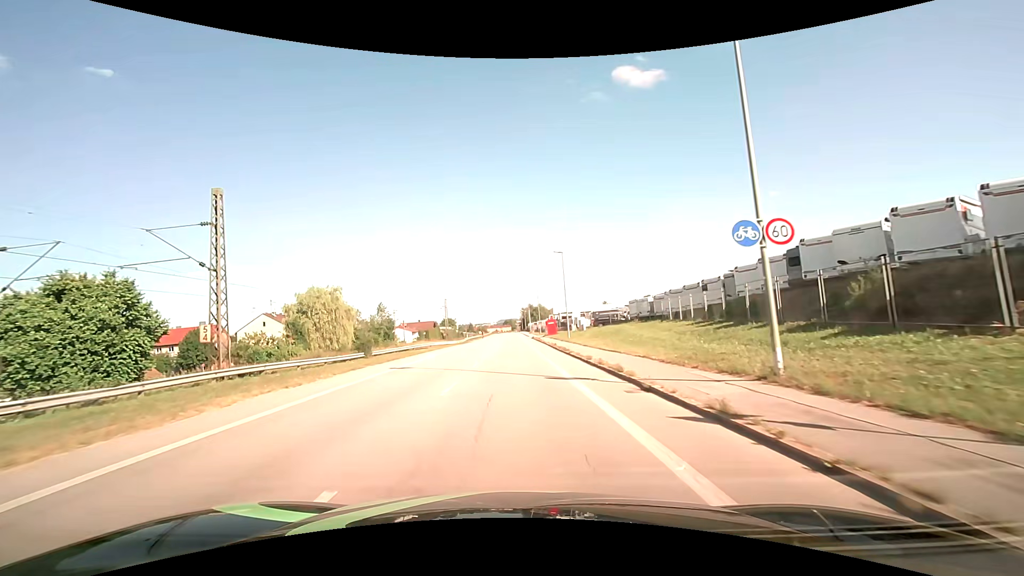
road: unclassified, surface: asphalt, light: Day
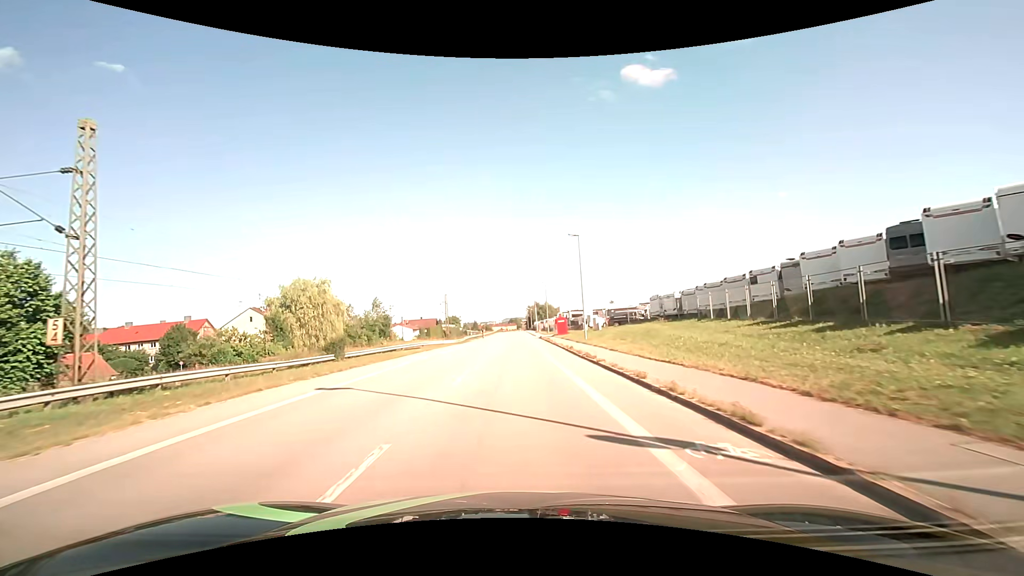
(-0.1, +7.7) m; -1°
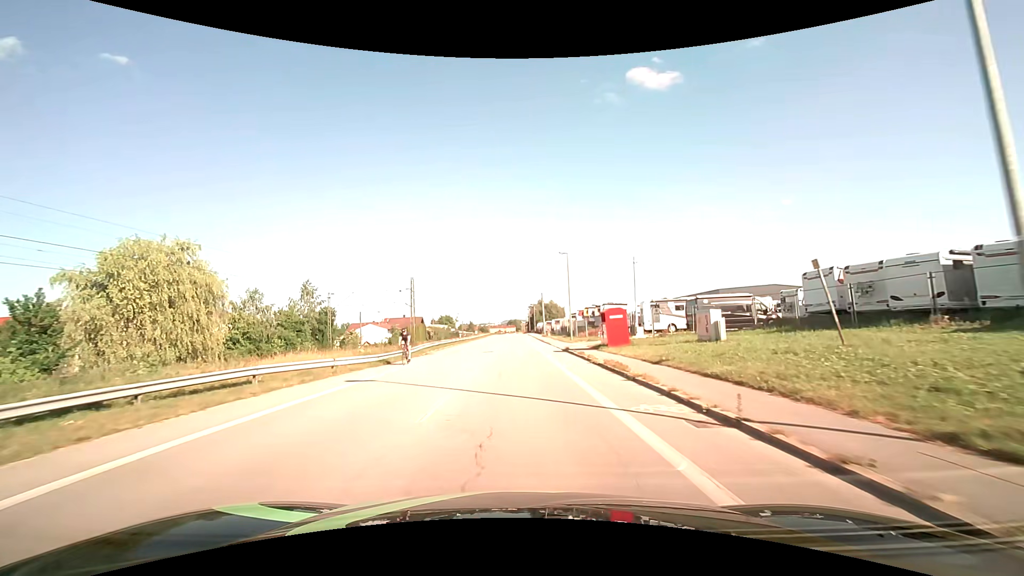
(-0.2, +31.8) m; 0°
(0, +10) (0, +20) (0, +30) (0, +40) (0, +50) (0, +60) (0, +70) (0, +80) (0, +90) (0, +100) m
